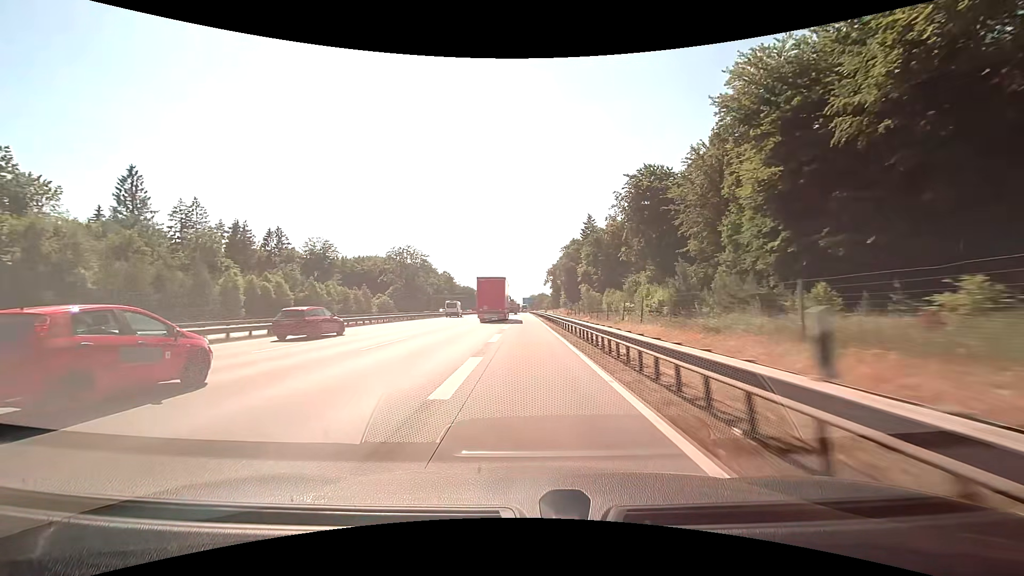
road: motorway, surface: concrete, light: Day
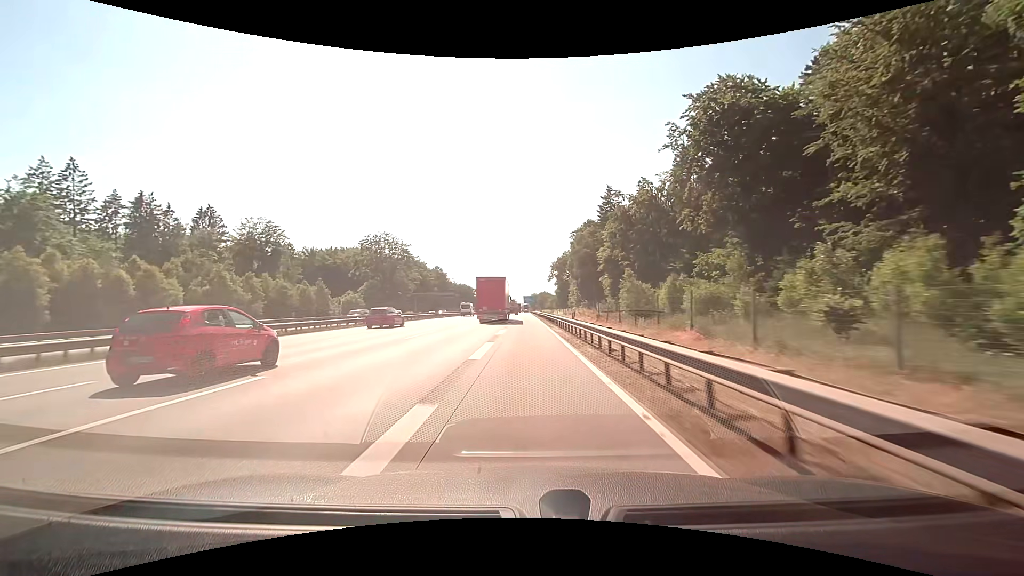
(-0.1, +30.4) m; 0°
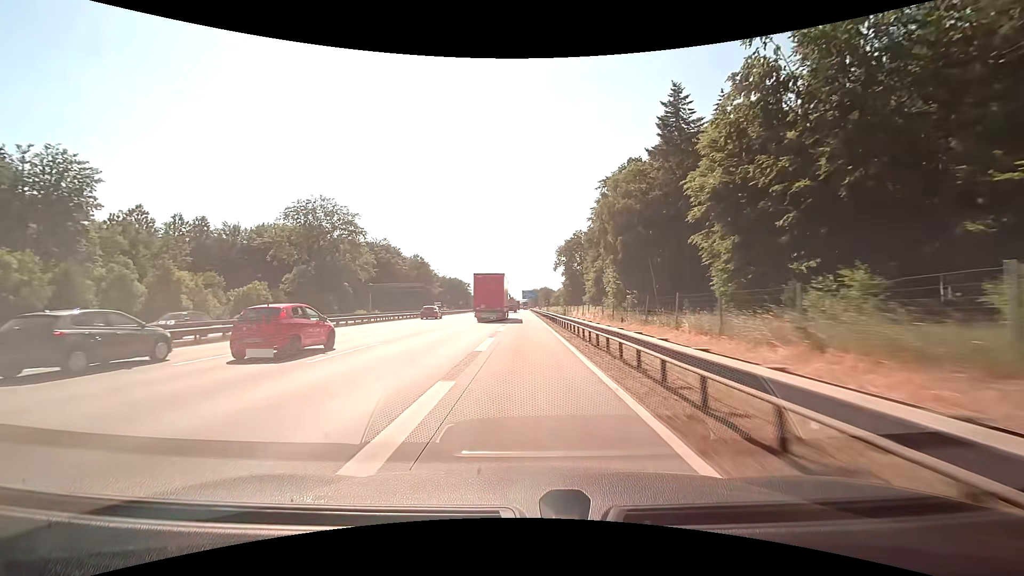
(0.0, +46.0) m; 0°
(0, +10) (0, +20) (0, +30) (0, +40) (0, +50) (0, +60) (0, +70) (0, +80) (0, +90) (0, +100) m
